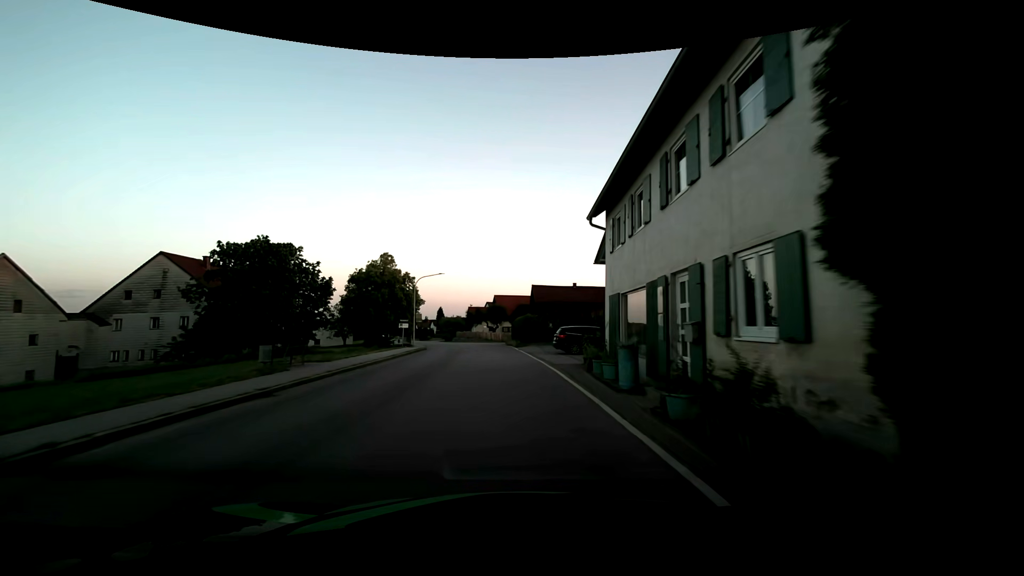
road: secondary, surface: asphalt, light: Day
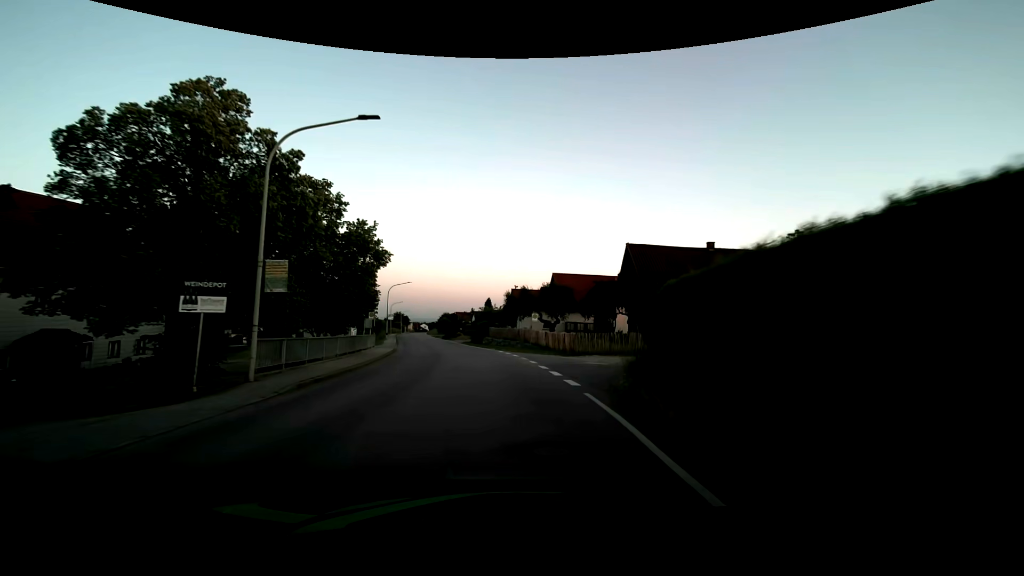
(-2.4, +37.8) m; -8°
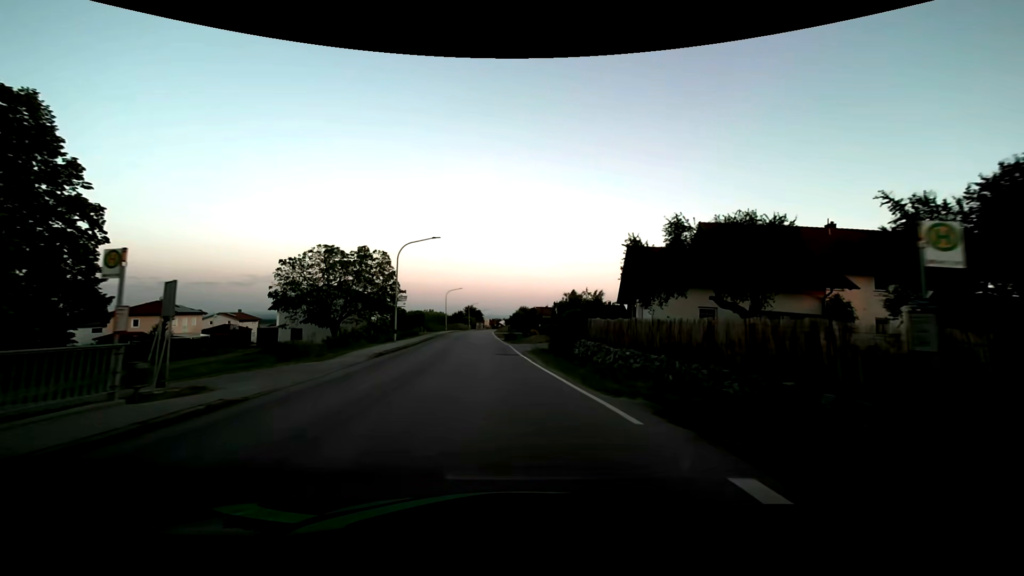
(-2.0, +30.7) m; -9°
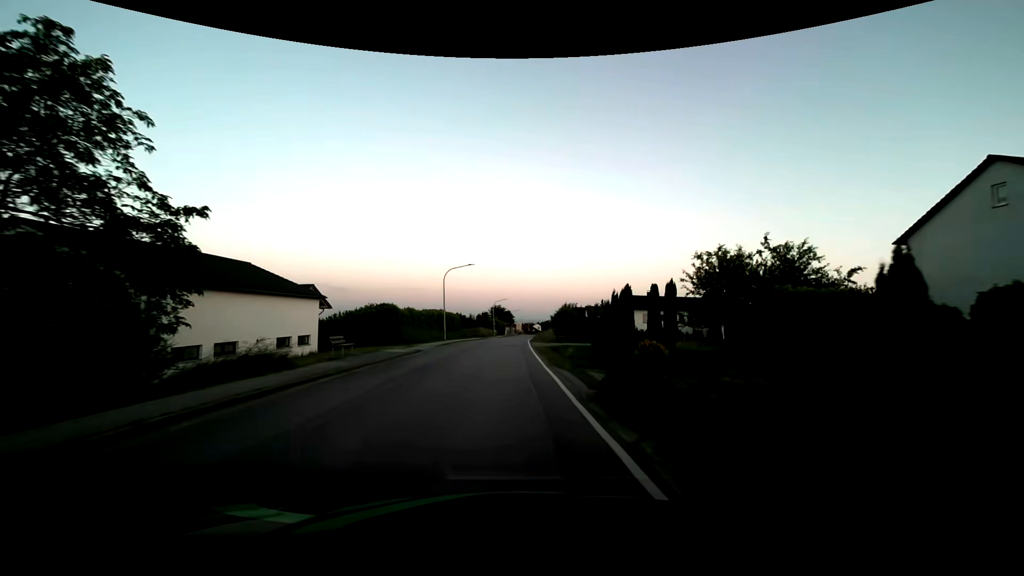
(-2.3, +38.2) m; -4°
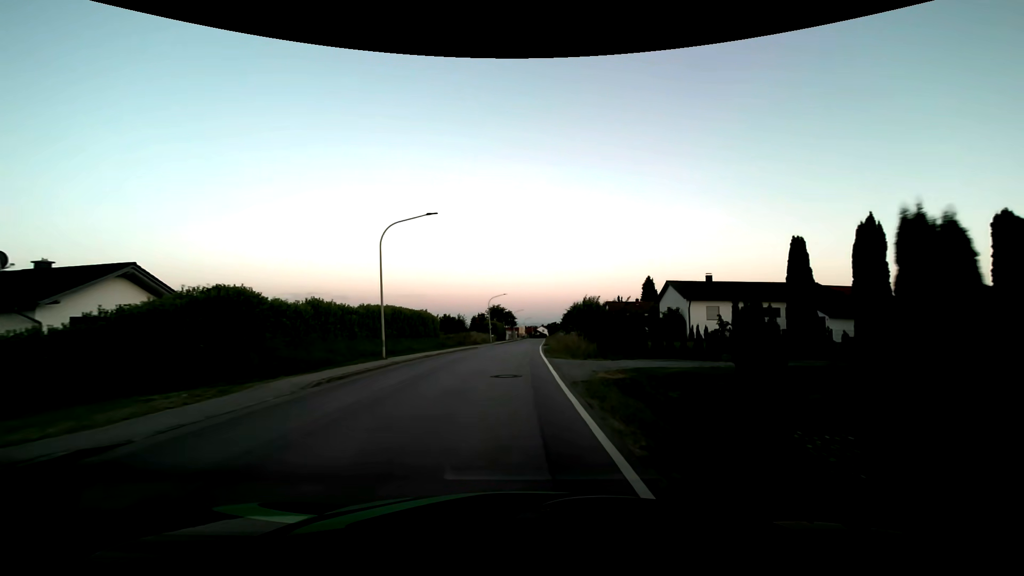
(-0.1, +22.9) m; -1°
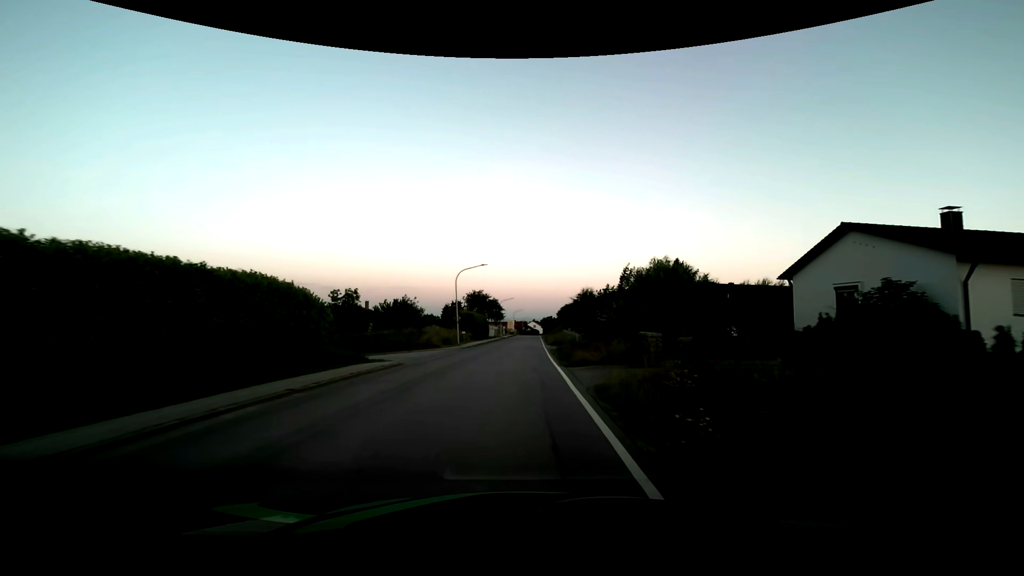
(+0.5, +30.4) m; +1°
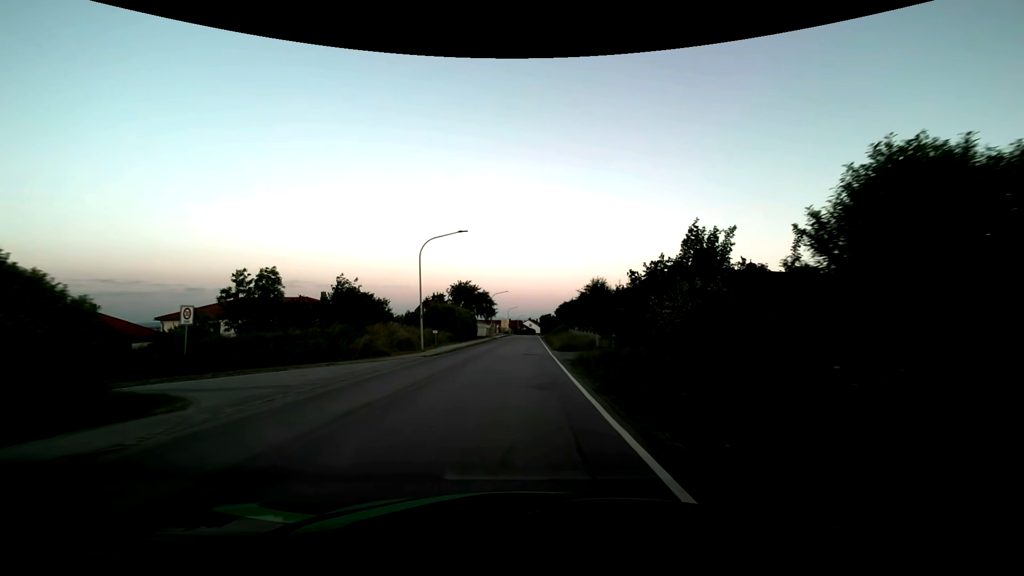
(+0.2, +15.3) m; +1°
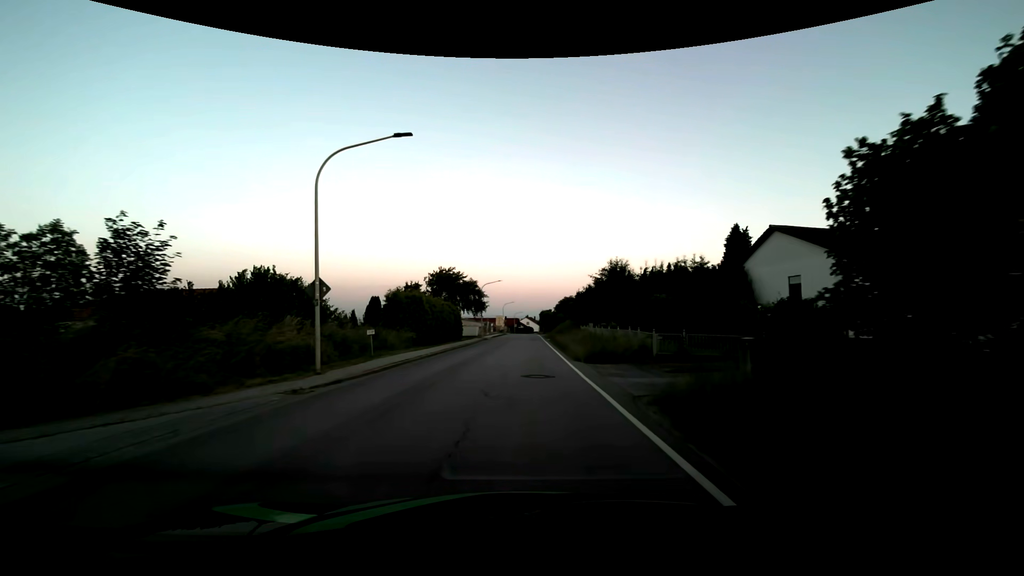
(+0.1, +15.4) m; 0°
(0, +10) (0, +20) (0, +30) (0, +40) (+1, +50) (+1, +60) (+1, +70) (+2, +80) (+2, +90) (+2, +100) m
